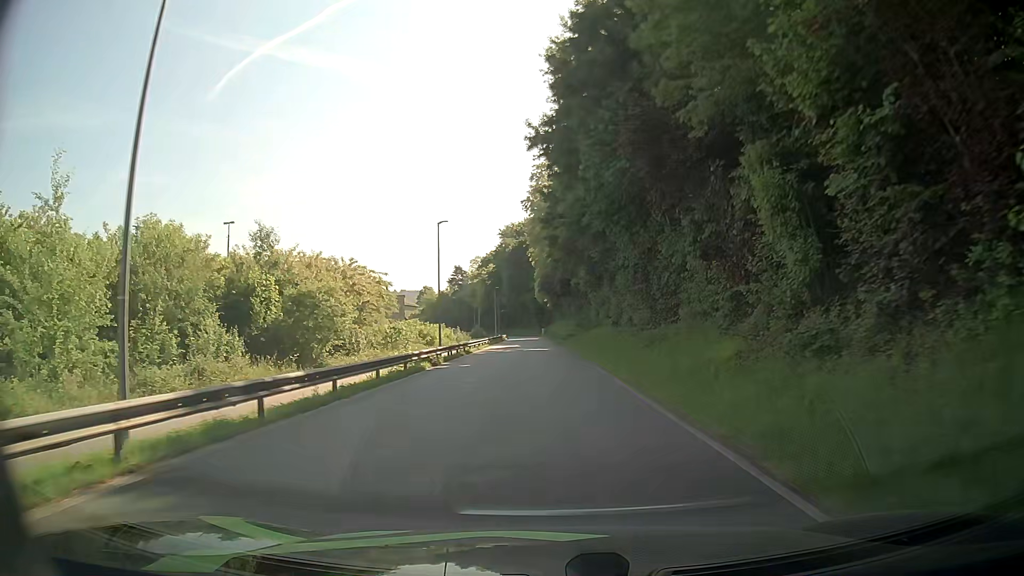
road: residential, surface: asphalt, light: Day
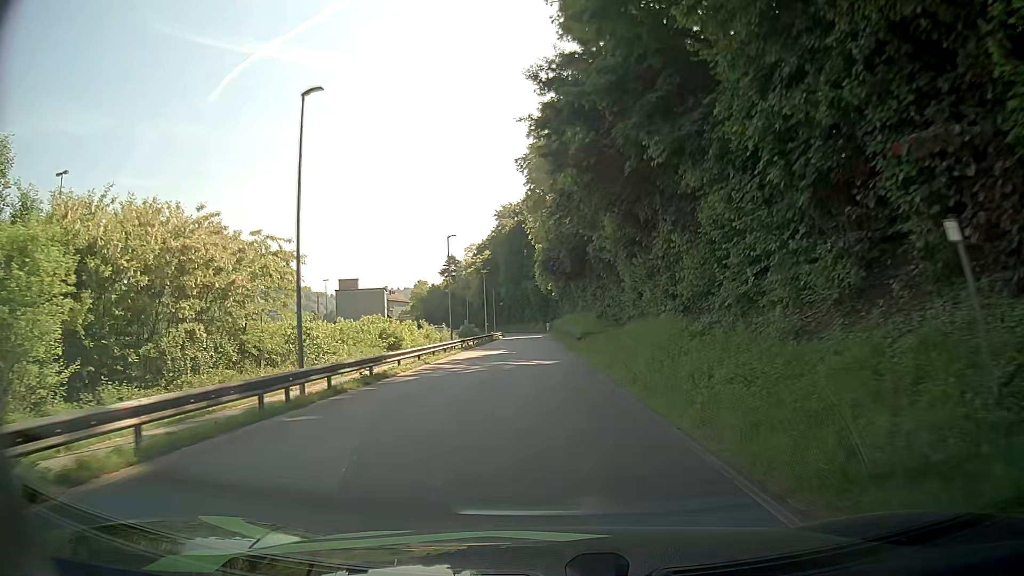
(+0.1, +23.0) m; -1°
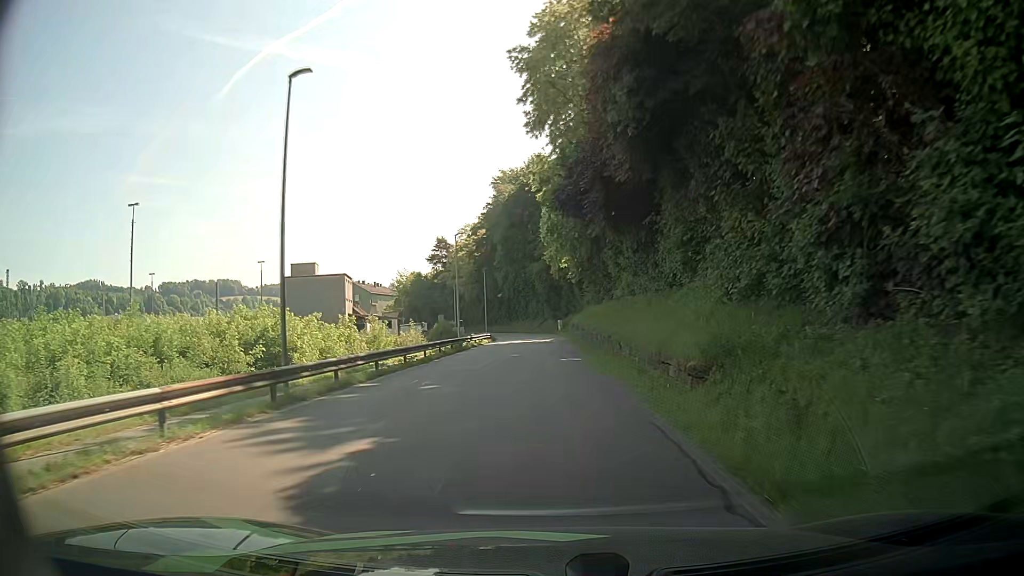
(-0.1, +31.4) m; 0°
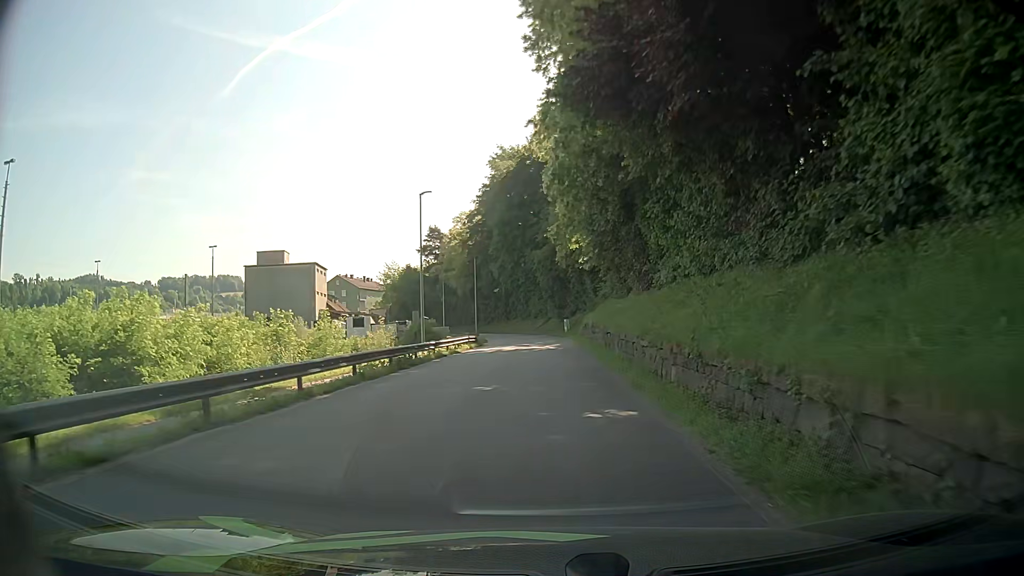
(-0.2, +14.7) m; -1°
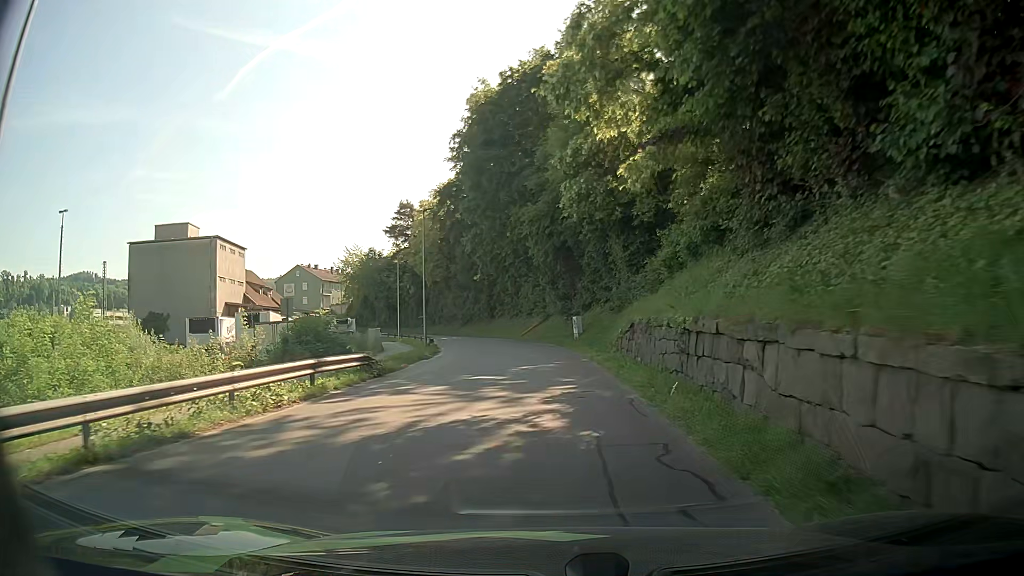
(+0.2, +26.8) m; -1°
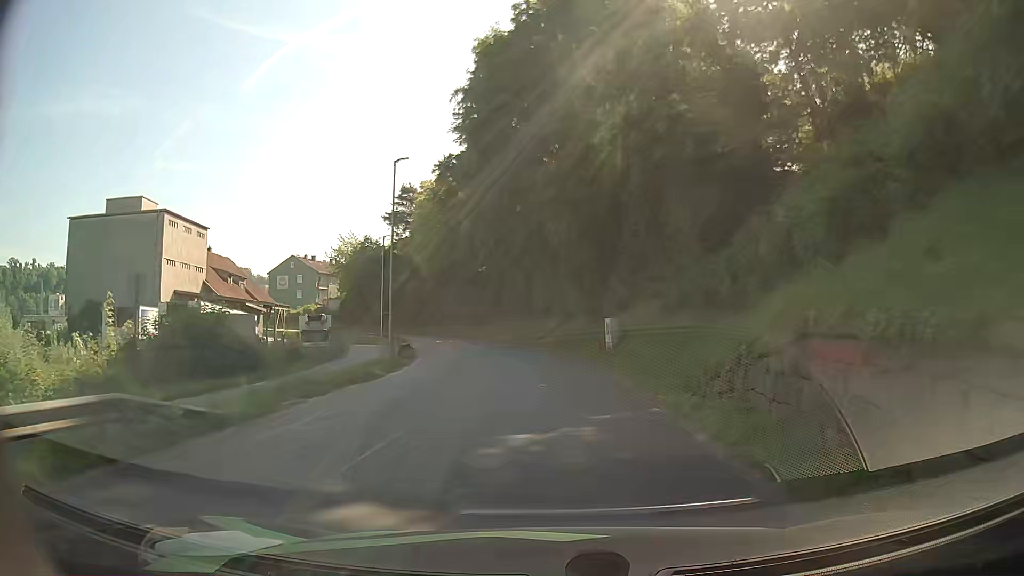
(0.0, +12.2) m; -1°
(0, +10) (0, +20) (-1, +30) (-3, +40) (-5, +50) (-8, +59) (-12, +68) (-18, +77) (-24, +84) (-31, +91) m
